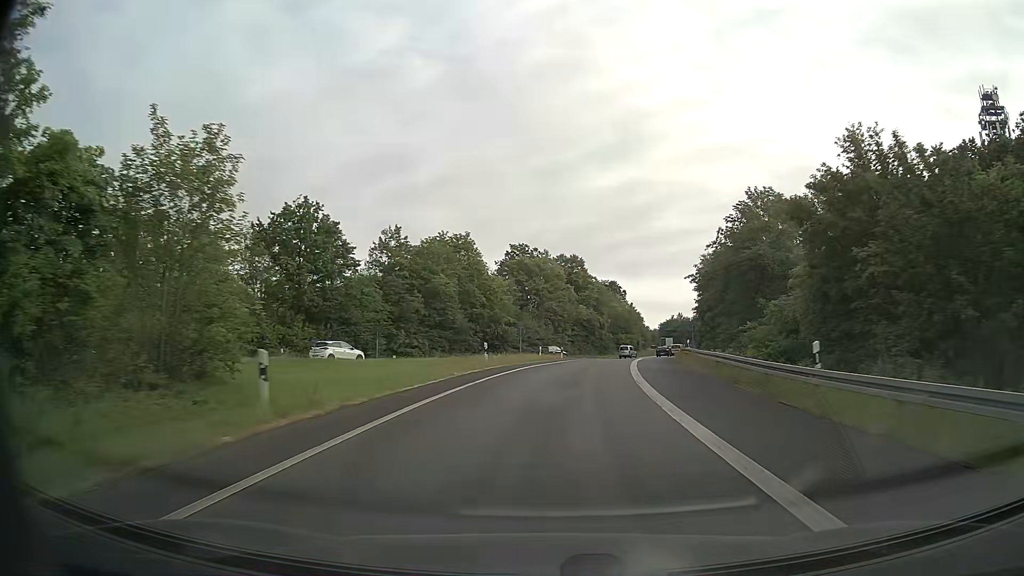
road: motorway_link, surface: asphalt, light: Day
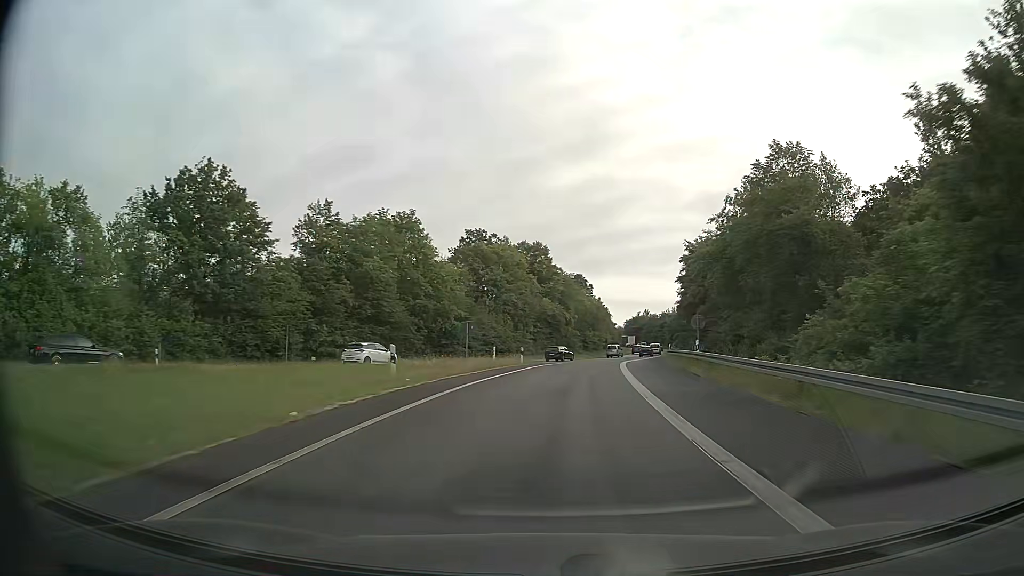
(+0.3, +11.8) m; +3°
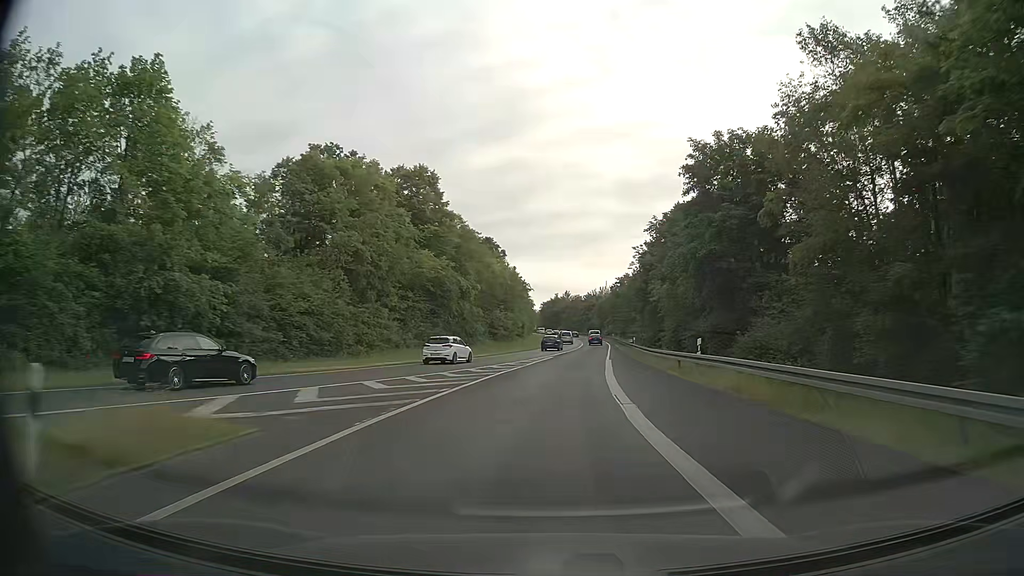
(+2.5, +35.5) m; +8°
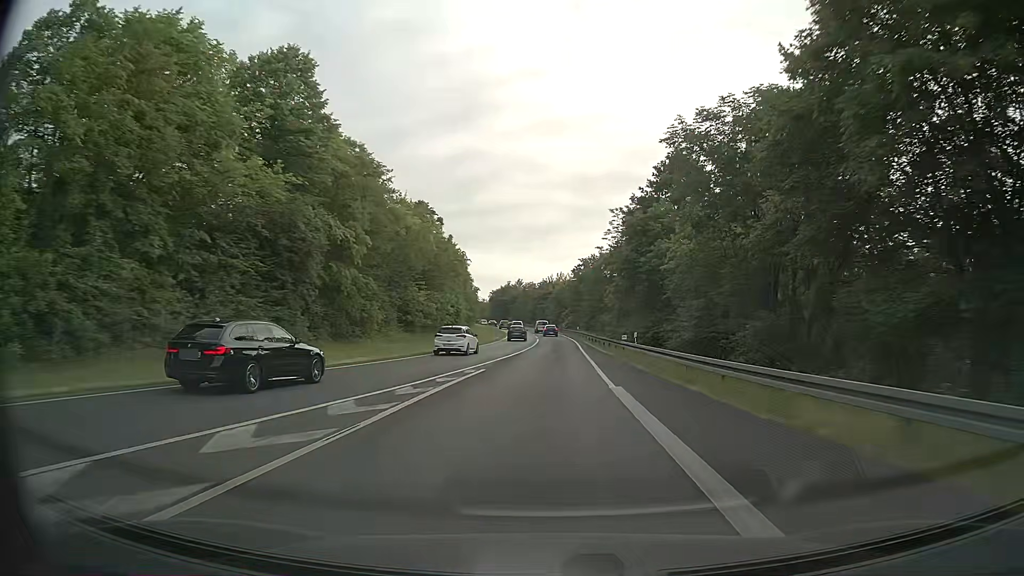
(+0.9, +24.2) m; +4°
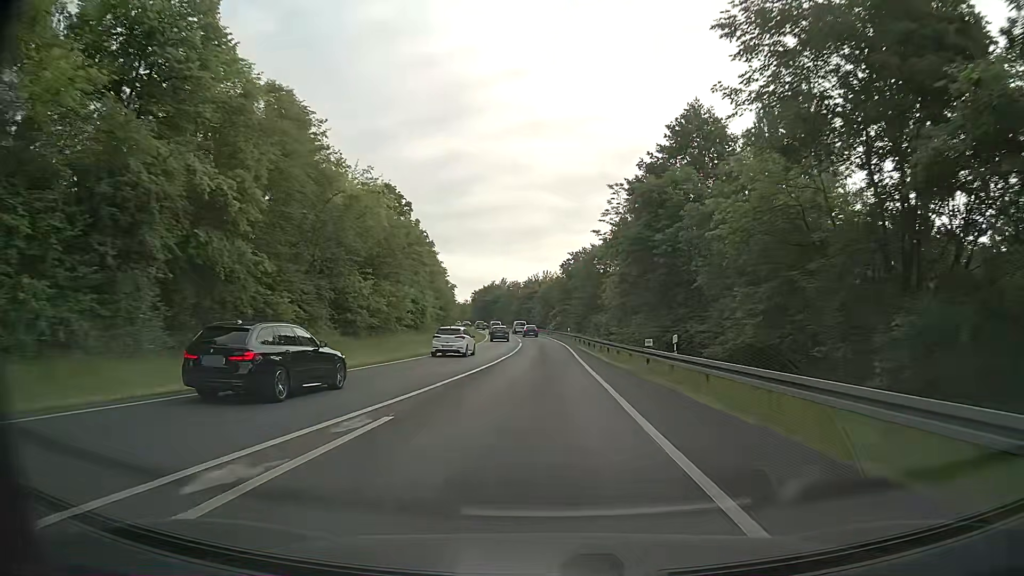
(+0.1, +12.3) m; +1°
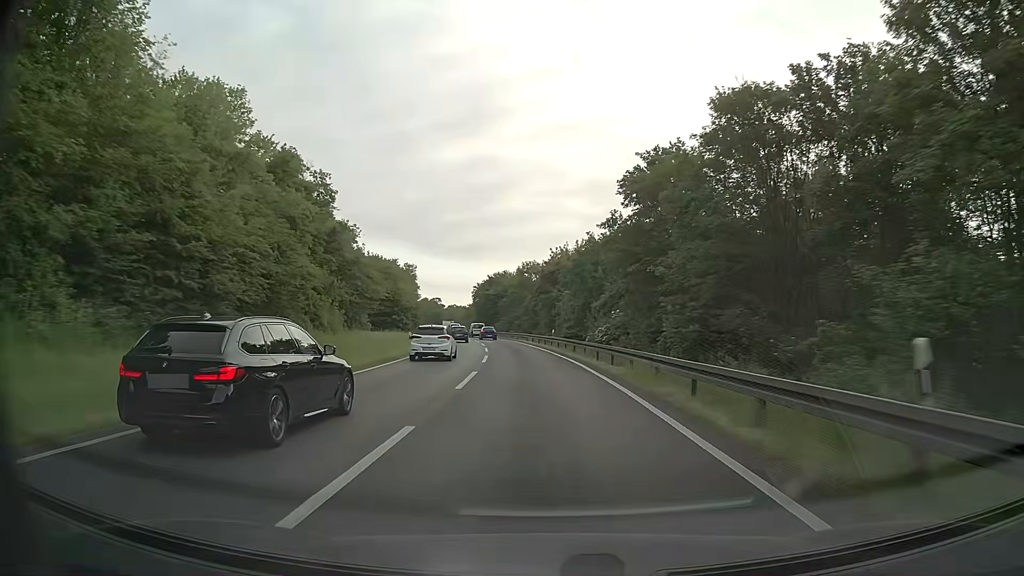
(-0.2, +62.2) m; -2°
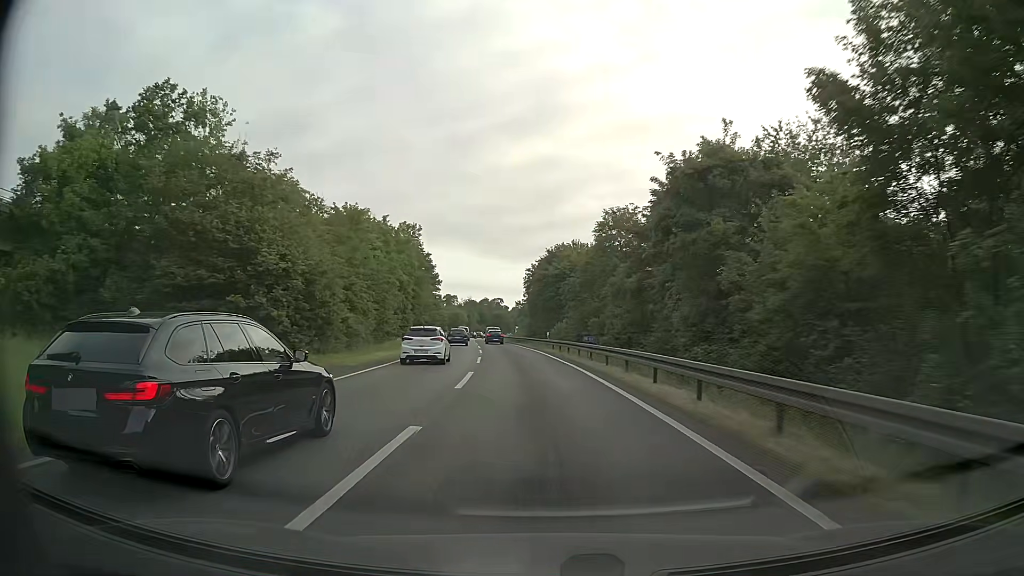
(-2.6, +48.1) m; -6°
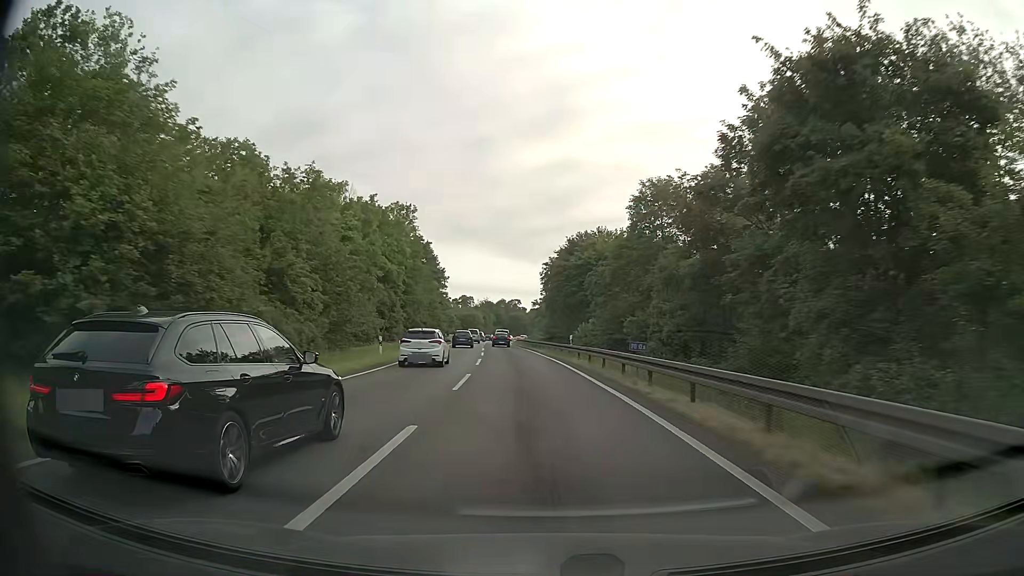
(-0.2, +11.8) m; -1°
(0, +10) (-1, +20) (-1, +30) (-2, +40) (-3, +50) (-4, +60) (-5, +70) (-6, +80) (-6, +90) (-7, +100) m
